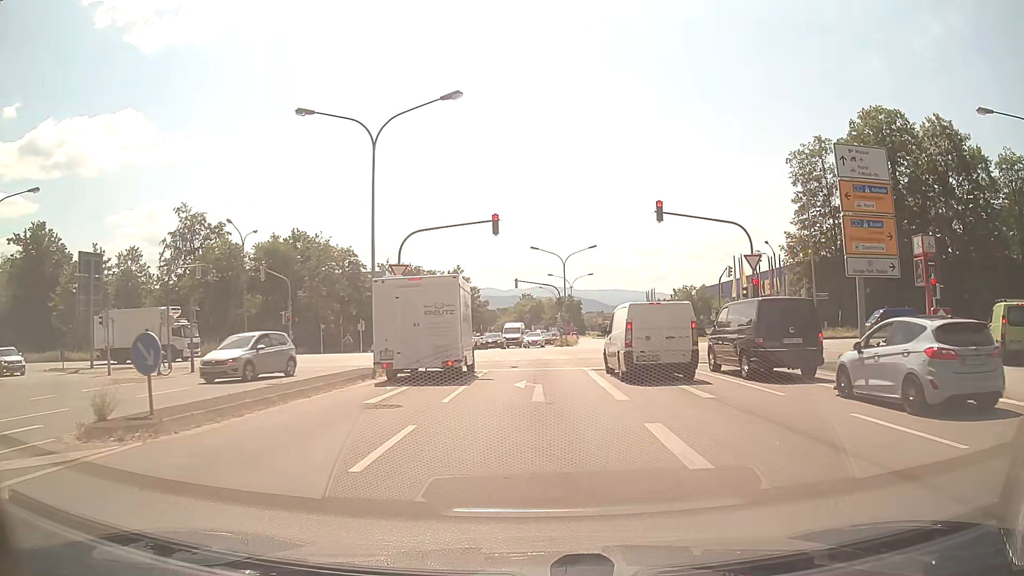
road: secondary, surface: asphalt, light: Day
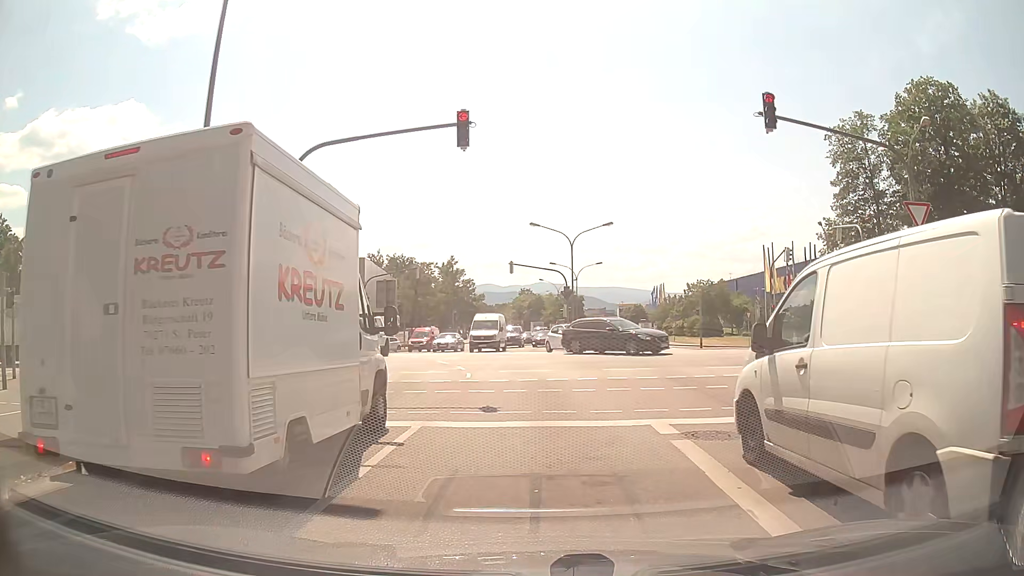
(0.0, +12.7) m; 0°
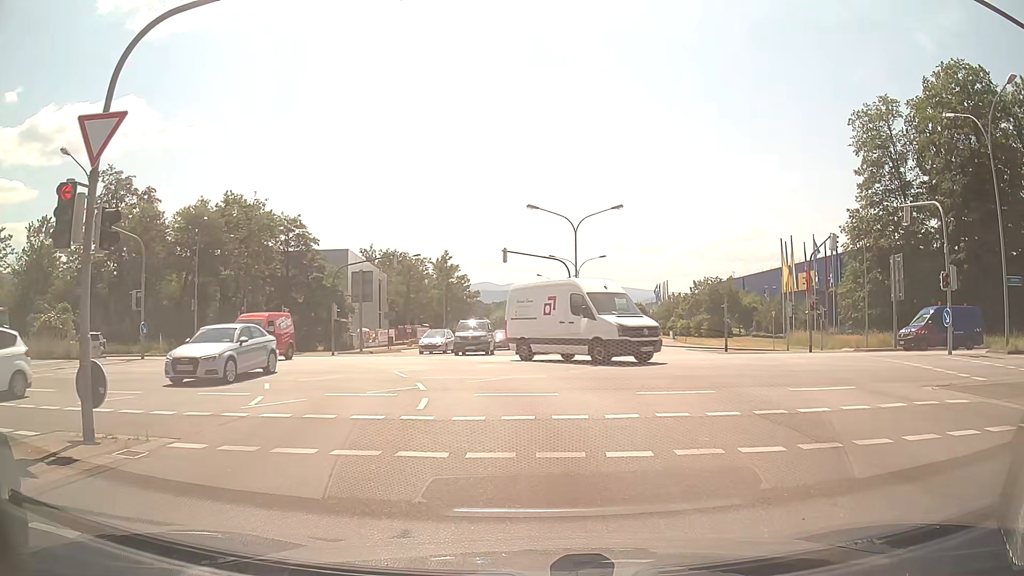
(0.0, +6.8) m; +1°
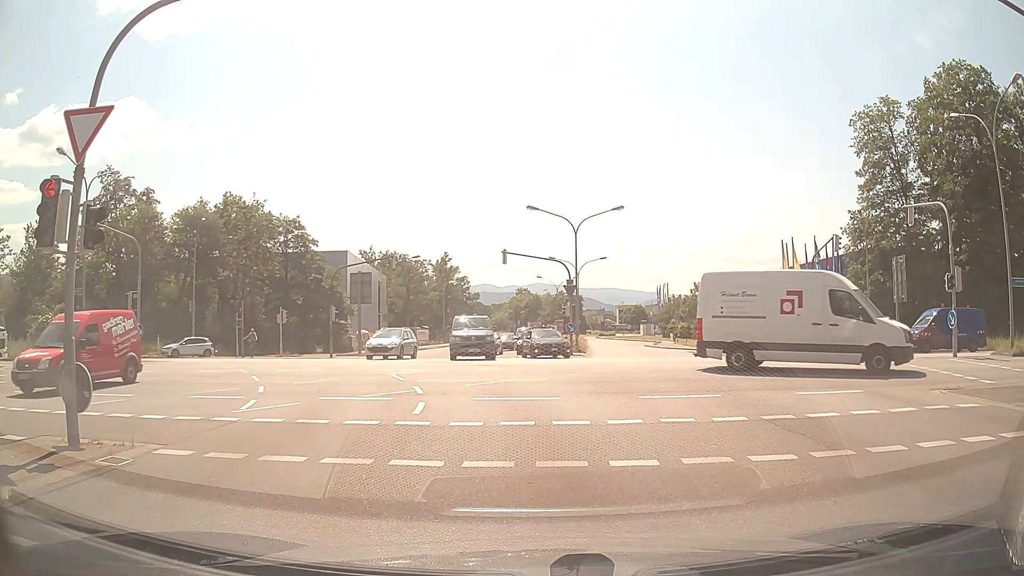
(0.0, +0.4) m; 0°
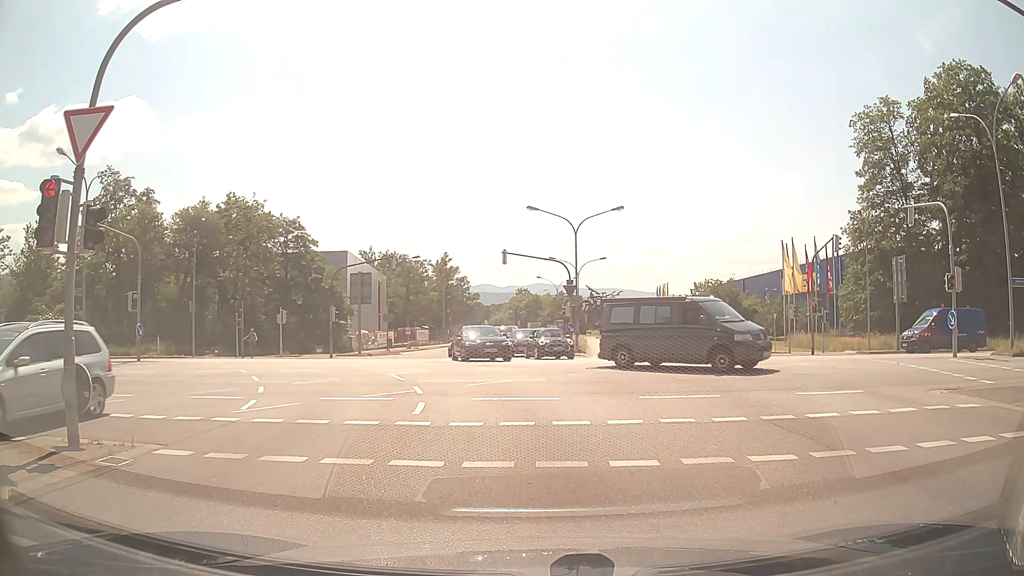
(0.0, +0.1) m; 0°
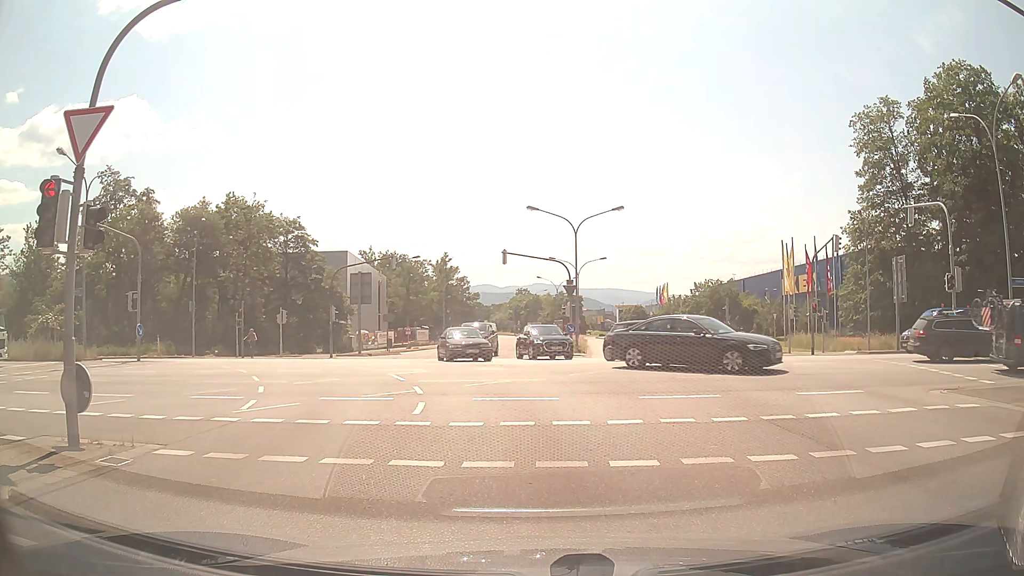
(0.0, 0.0) m; 0°
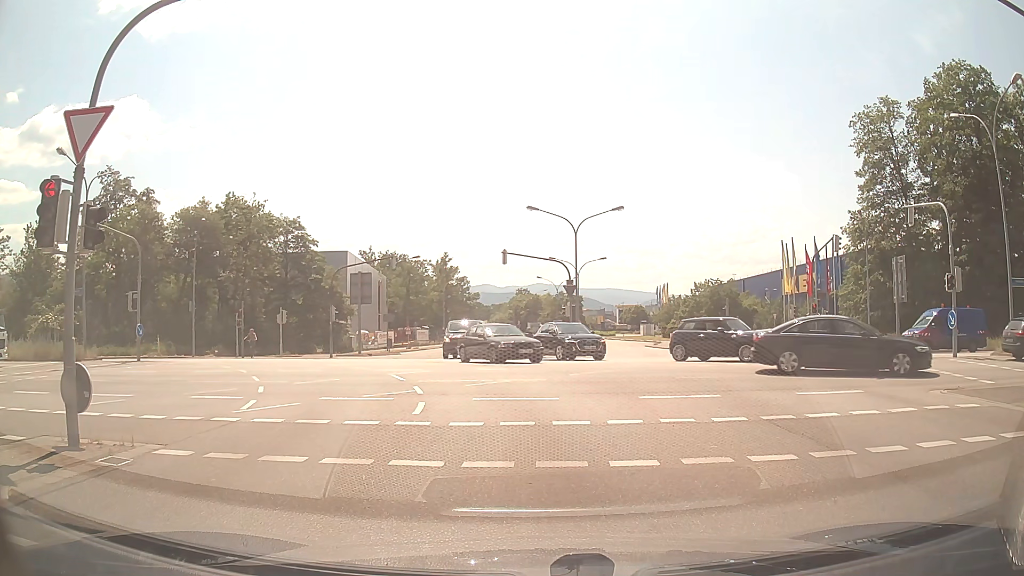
(0.0, 0.0) m; 0°
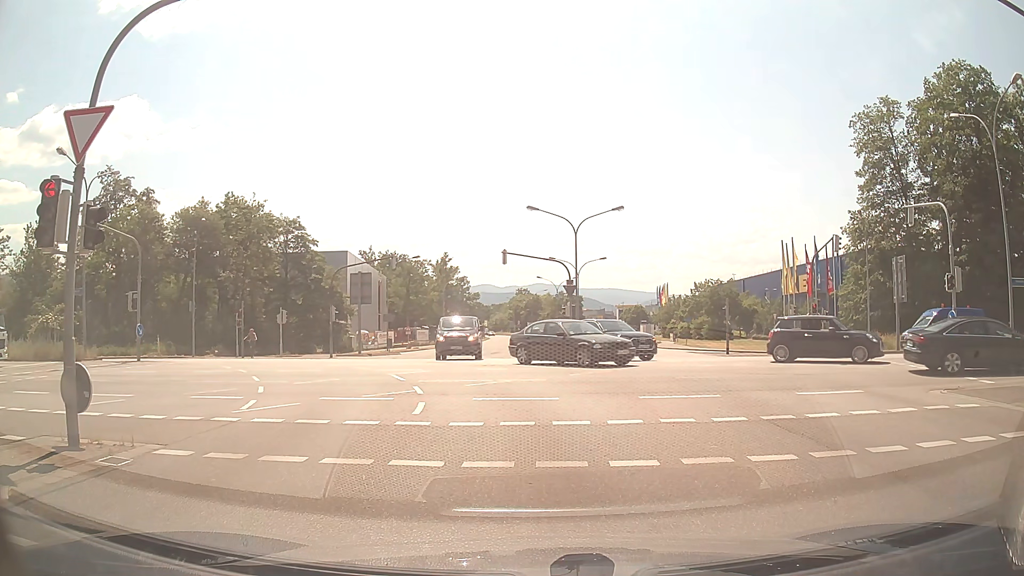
(0.0, 0.0) m; 0°
